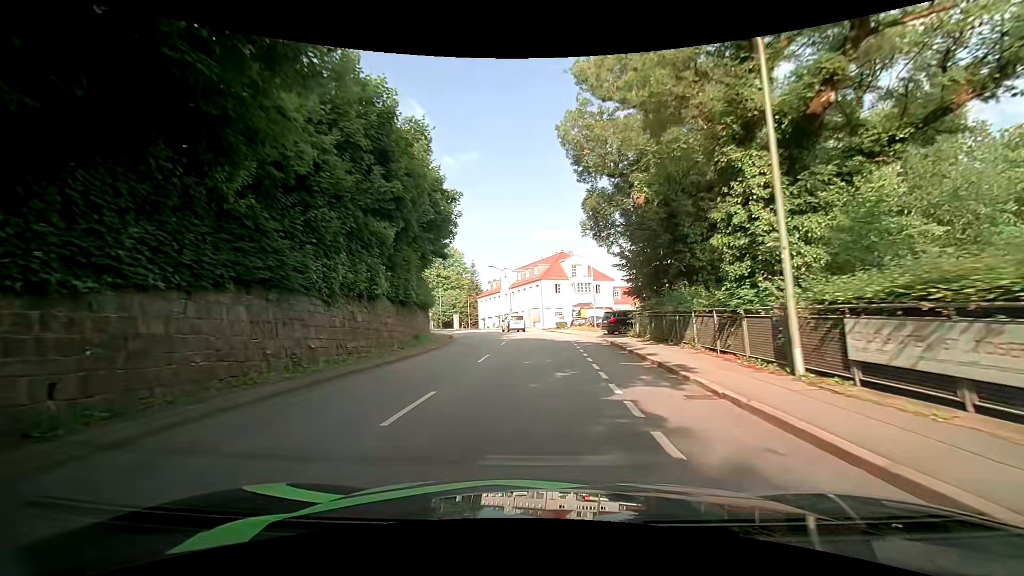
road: tertiary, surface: asphalt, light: Day
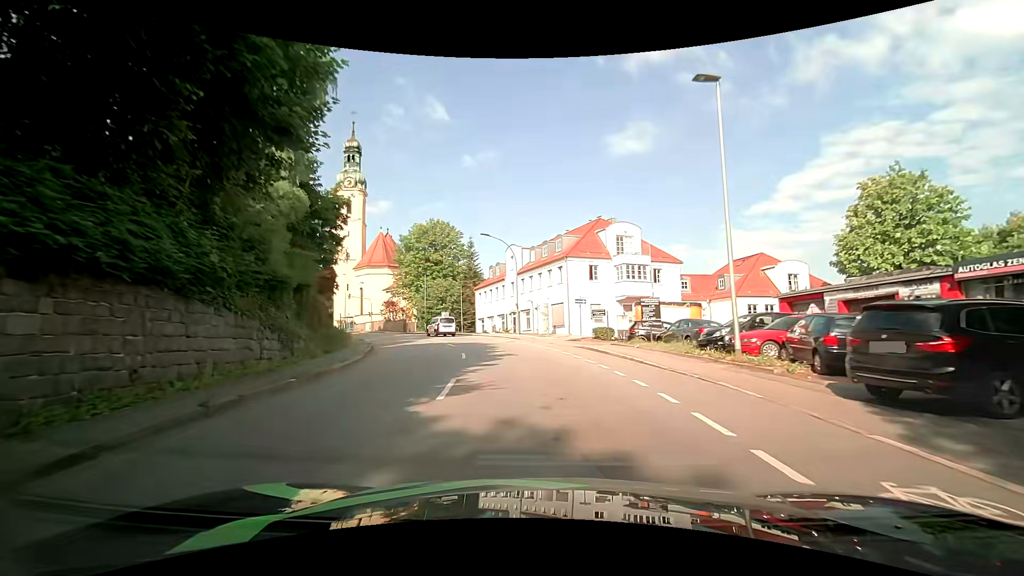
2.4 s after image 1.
(-0.1, +26.5) m; -1°
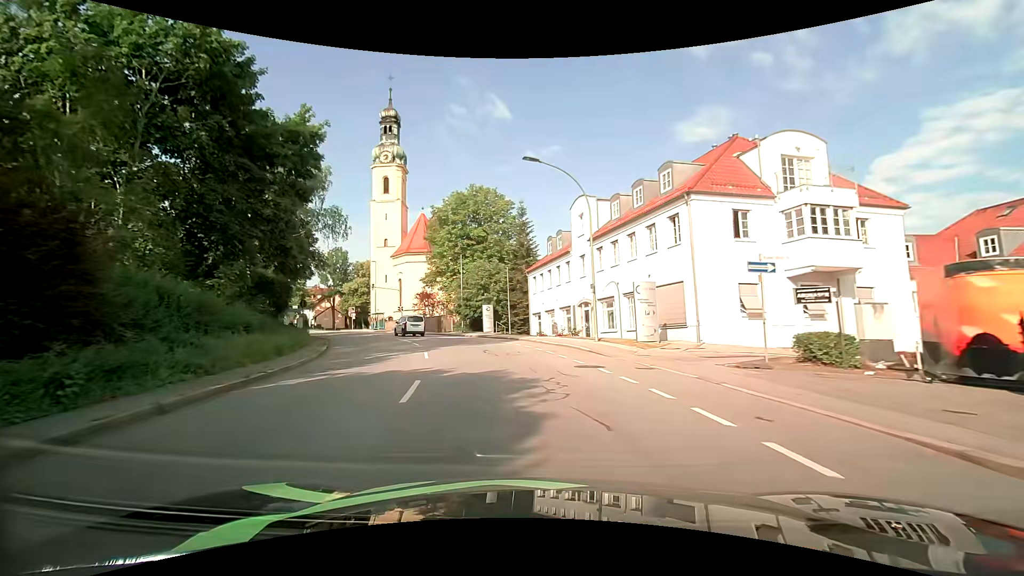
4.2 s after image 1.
(-1.2, +19.5) m; -8°
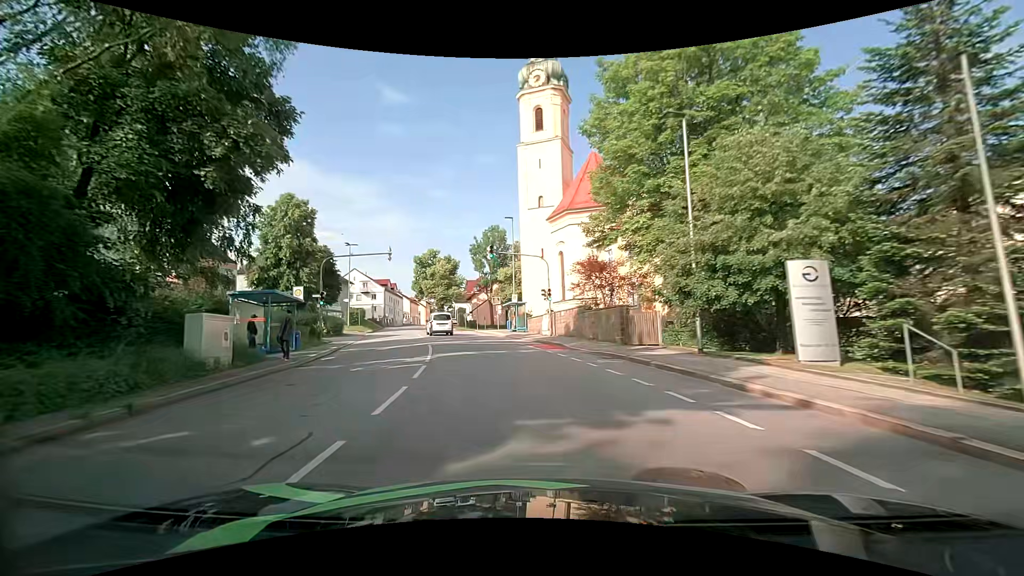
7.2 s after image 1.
(-6.0, +33.2) m; -21°
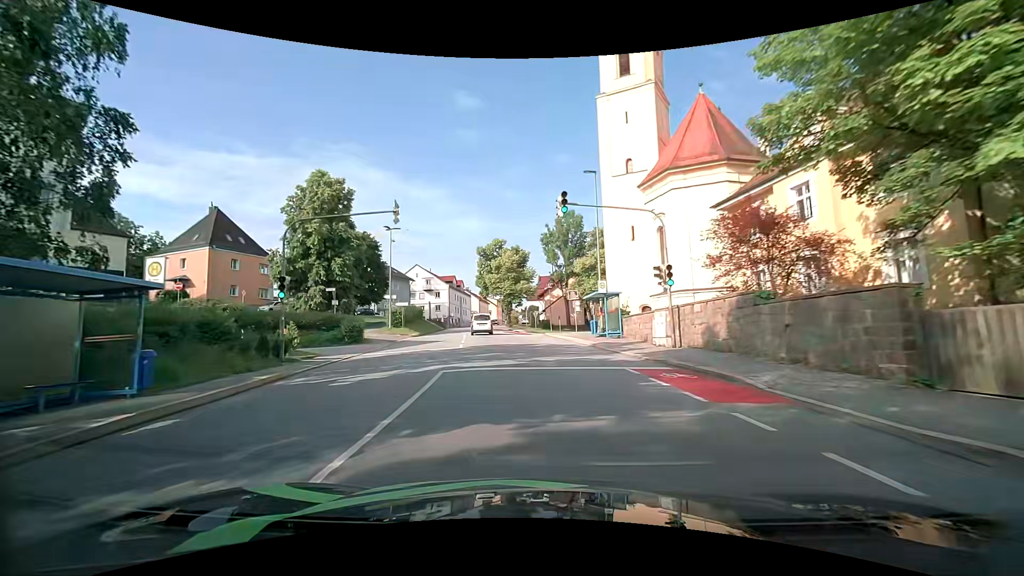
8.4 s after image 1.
(-1.1, +13.6) m; -9°
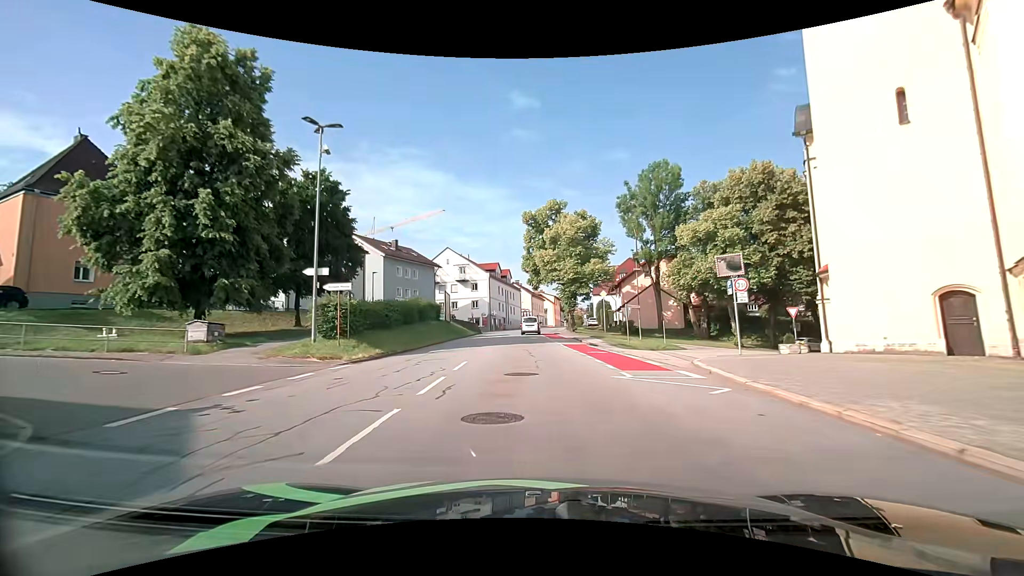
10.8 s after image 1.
(-2.0, +28.2) m; -6°
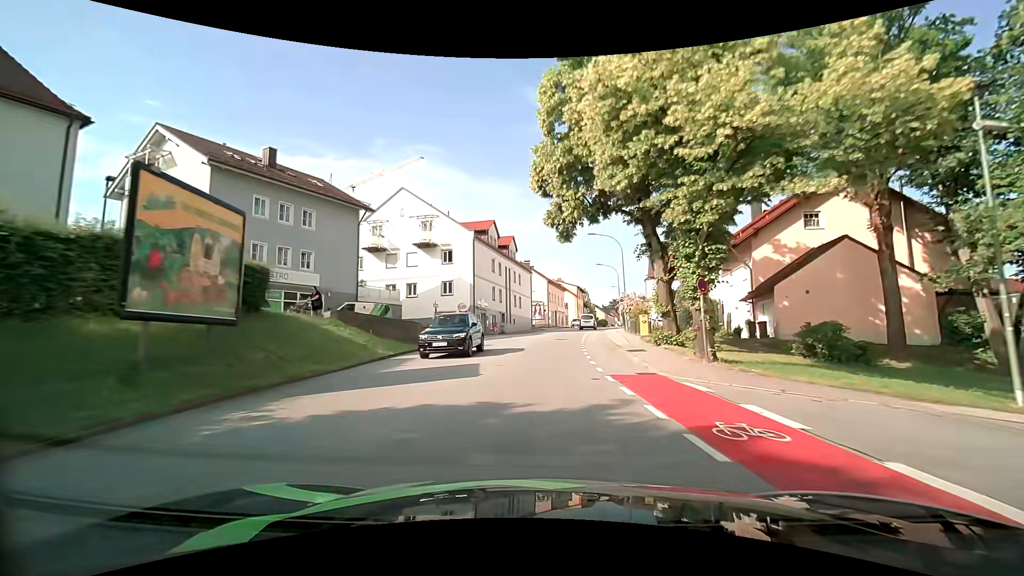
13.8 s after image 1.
(-1.2, +37.2) m; -2°
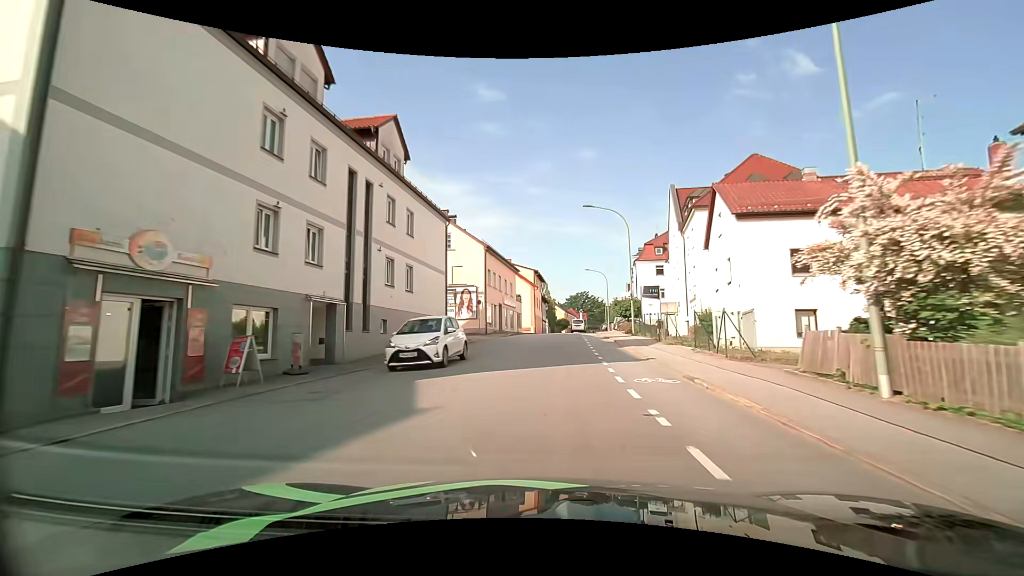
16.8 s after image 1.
(+1.6, +36.6) m; +6°
(0, +10) (0, +20) (+1, +30) (+2, +40) (+3, +50) (+4, +60) (+5, +70) (+6, +80) (+7, +90) (+9, +100) m
